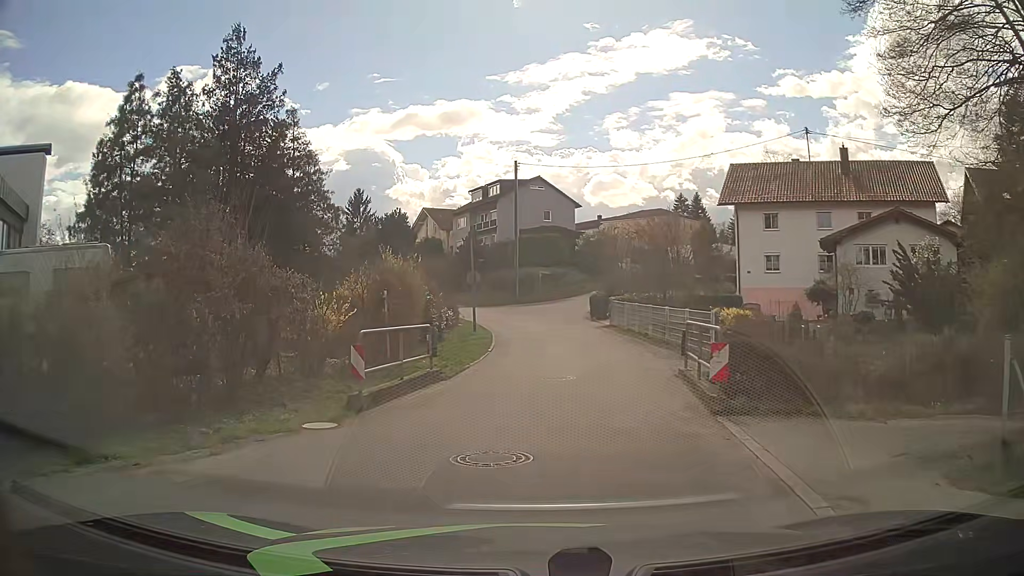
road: residential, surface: asphalt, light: Day
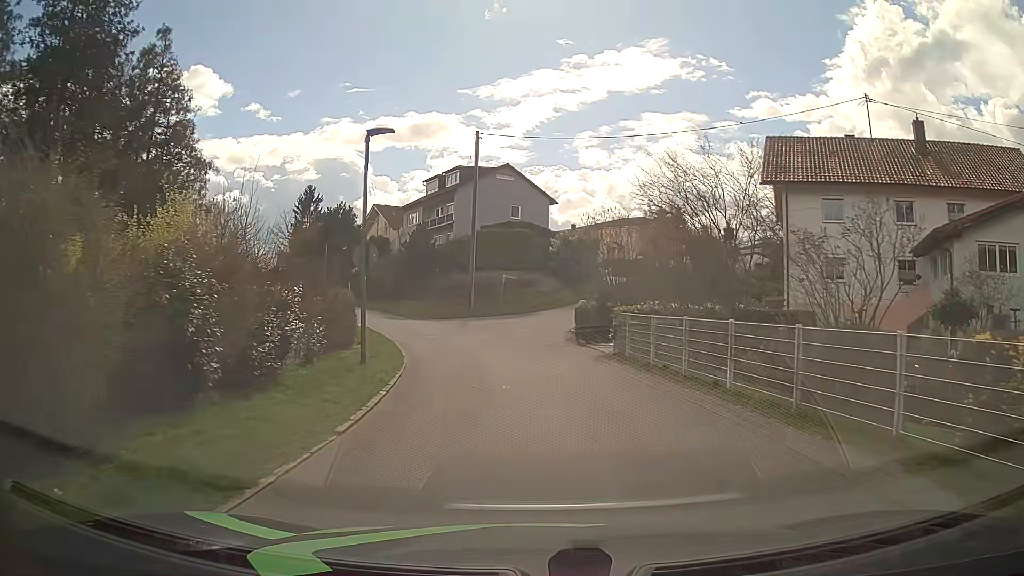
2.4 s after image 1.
(+0.3, +14.0) m; +4°
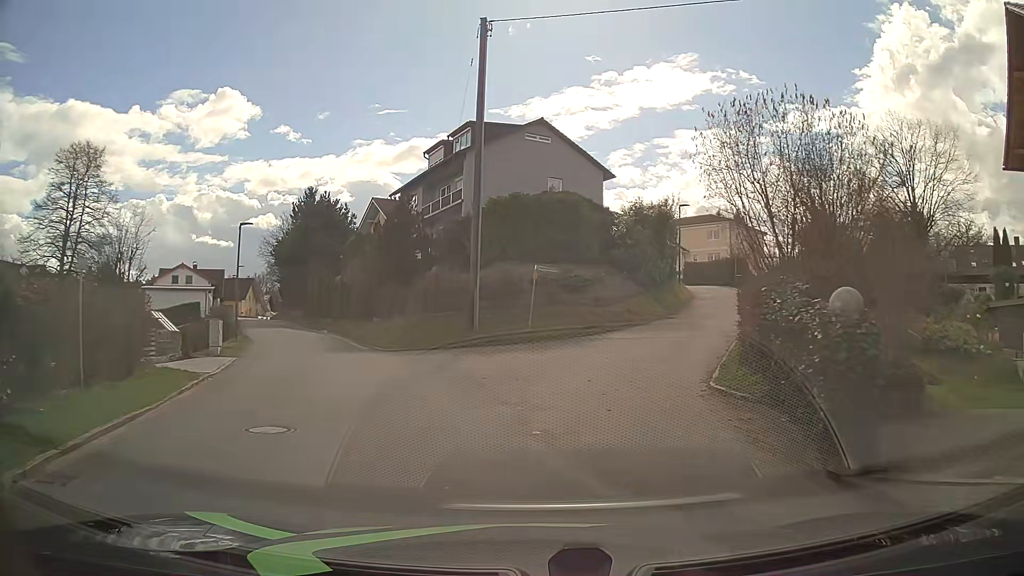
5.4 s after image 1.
(-0.7, +20.3) m; -4°
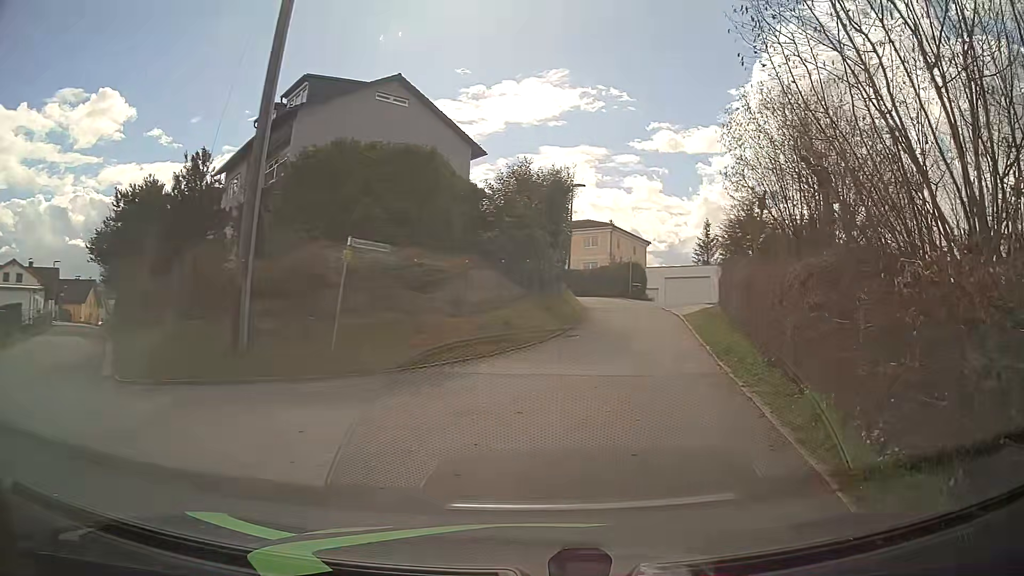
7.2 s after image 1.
(+0.6, +9.9) m; +12°
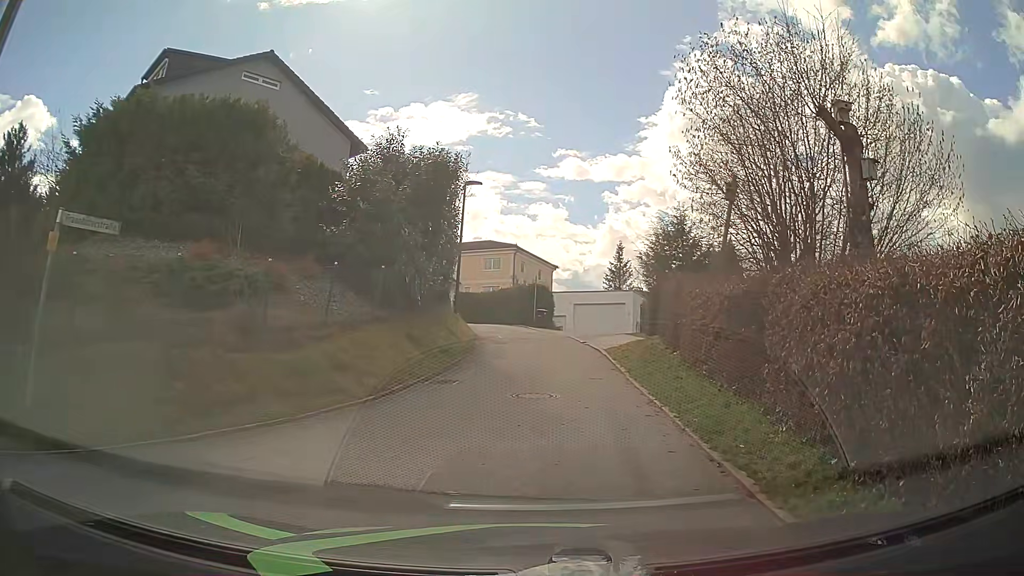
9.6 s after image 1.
(+0.5, +5.7) m; +8°
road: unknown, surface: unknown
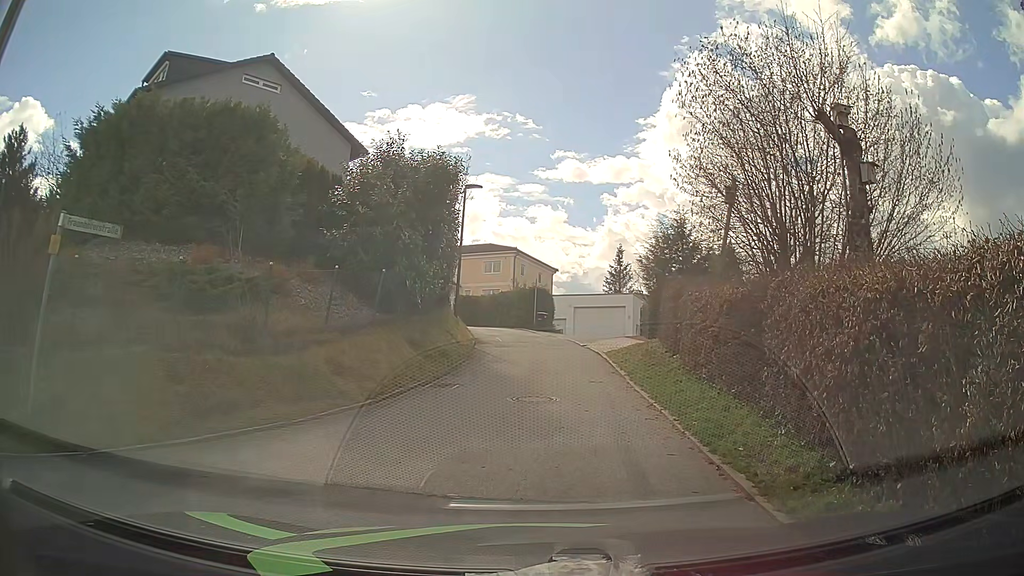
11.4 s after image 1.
(0.0, +0.1) m; 0°
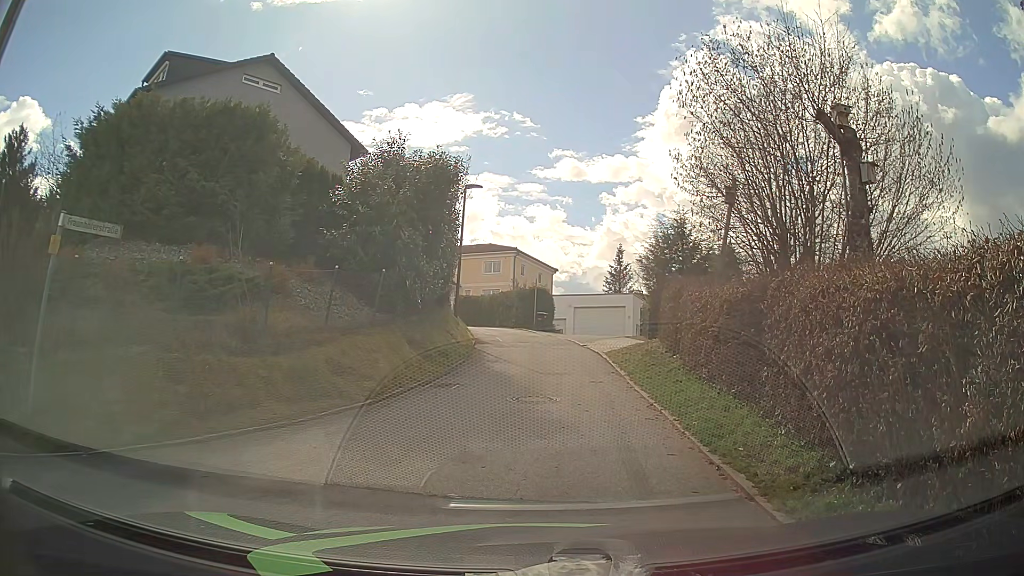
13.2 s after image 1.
(0.0, 0.0) m; 0°
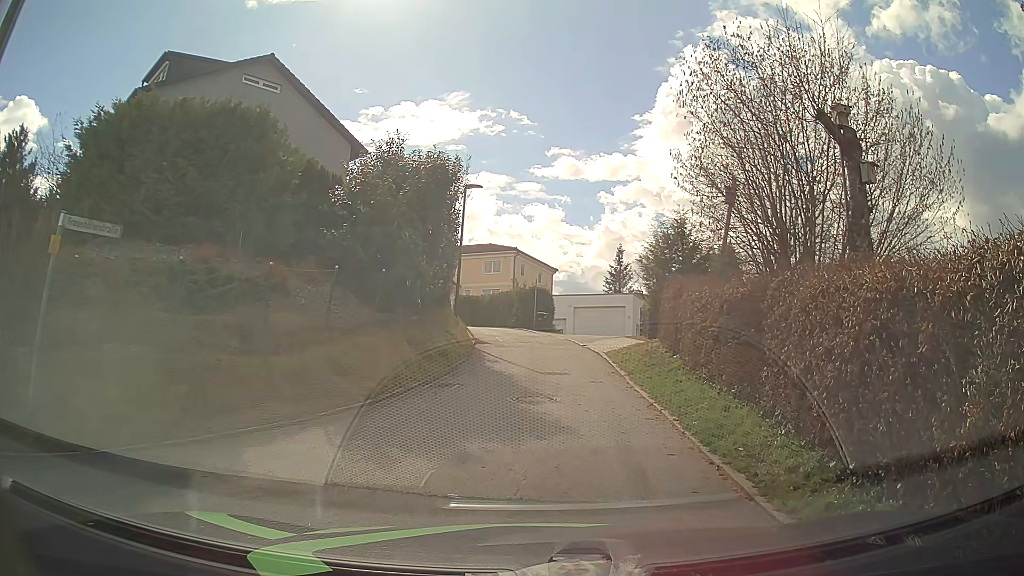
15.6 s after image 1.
(0.0, 0.0) m; 0°
